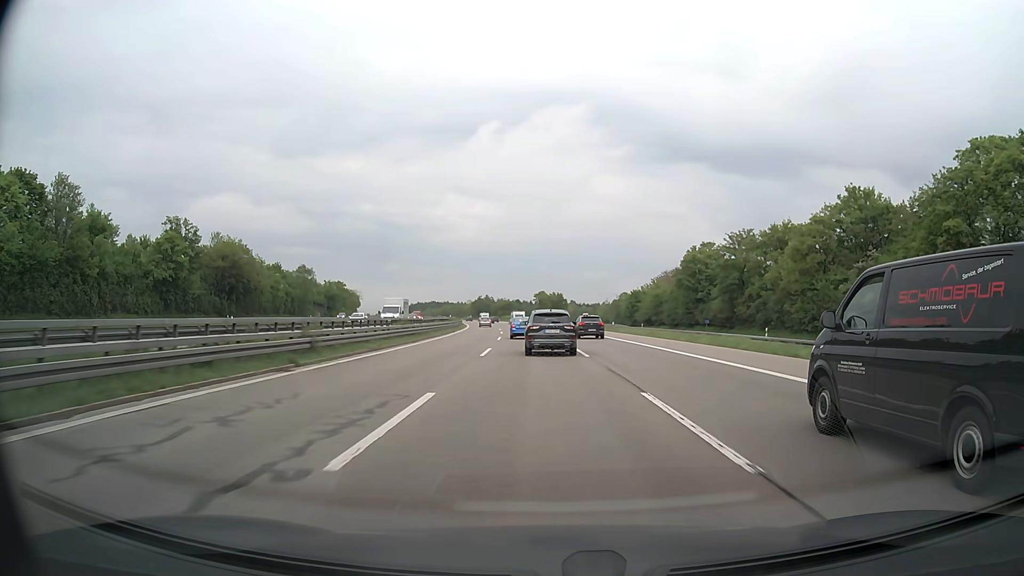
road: motorway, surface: asphalt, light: Day
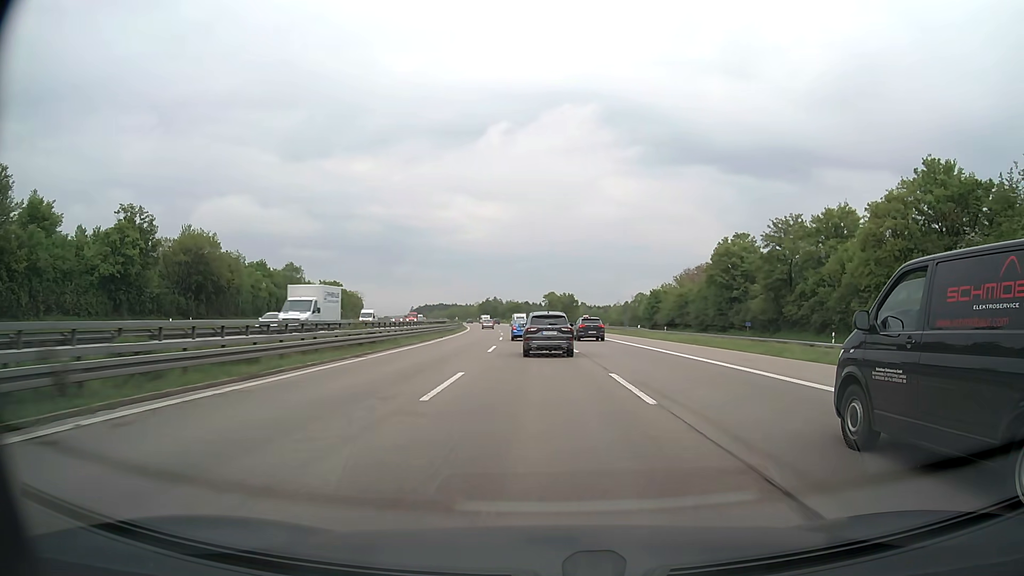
(-0.1, +13.1) m; -1°
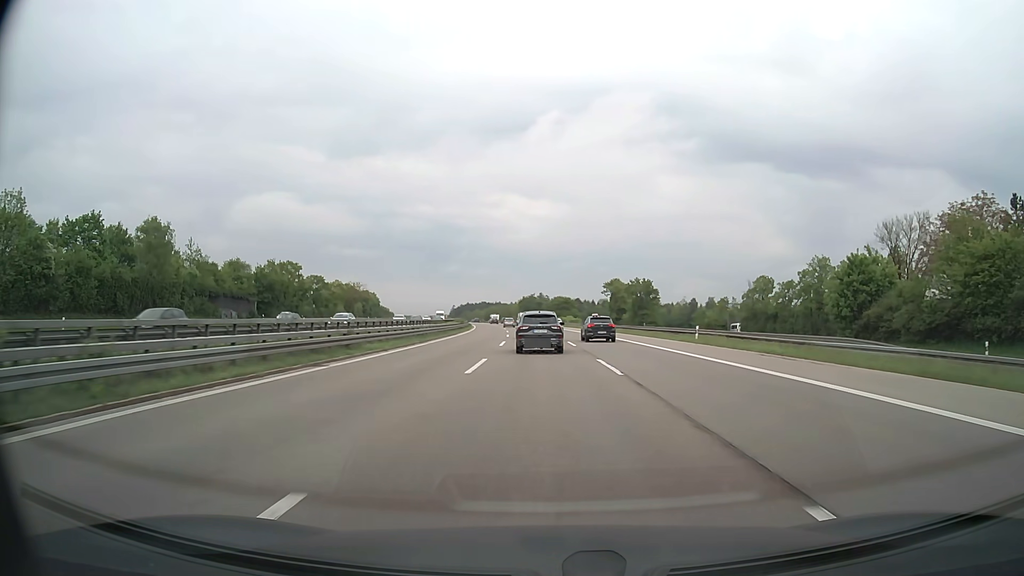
(-2.3, +66.7) m; -4°
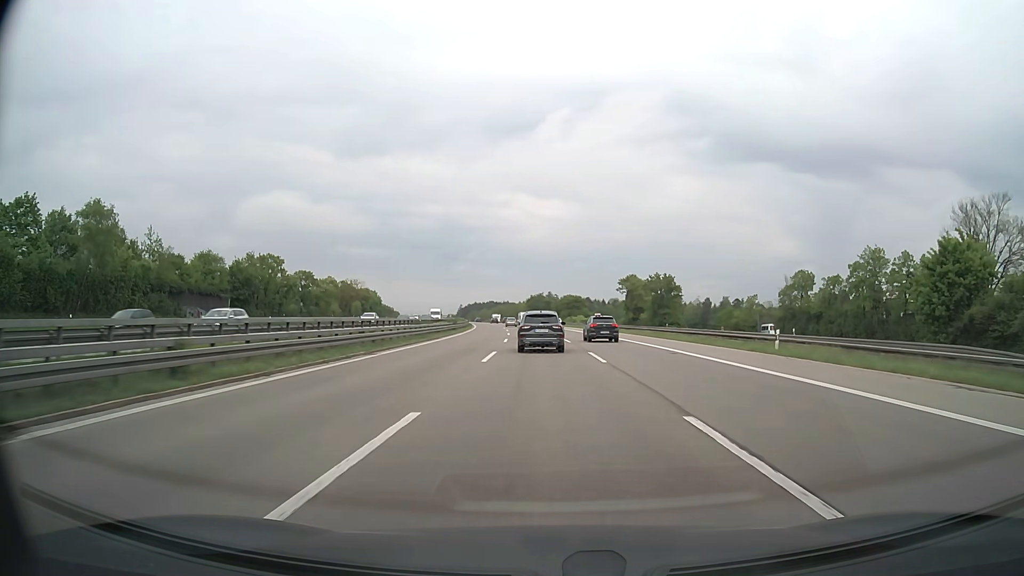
(-0.1, +13.4) m; -1°
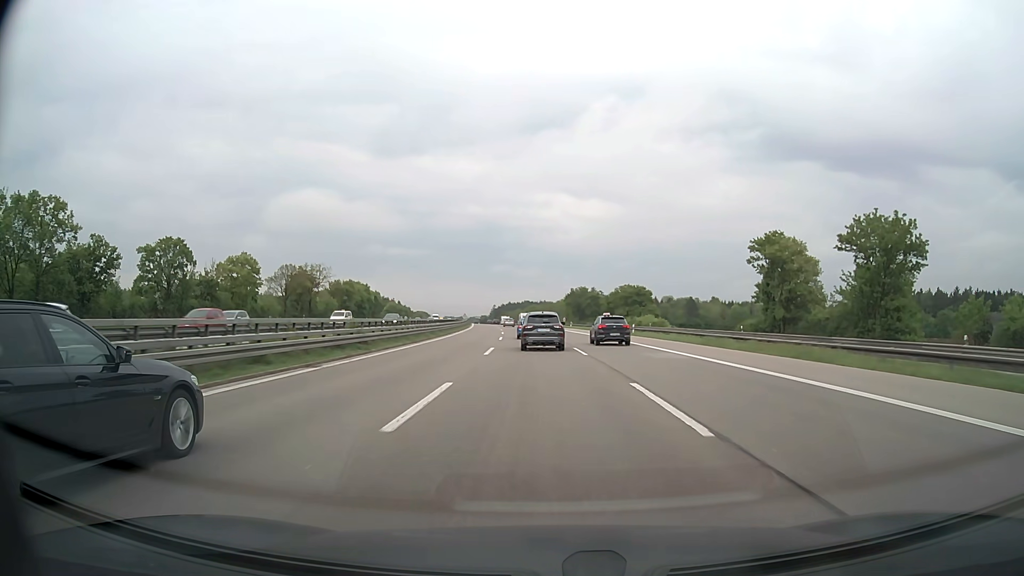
(-1.9, +67.4) m; -3°
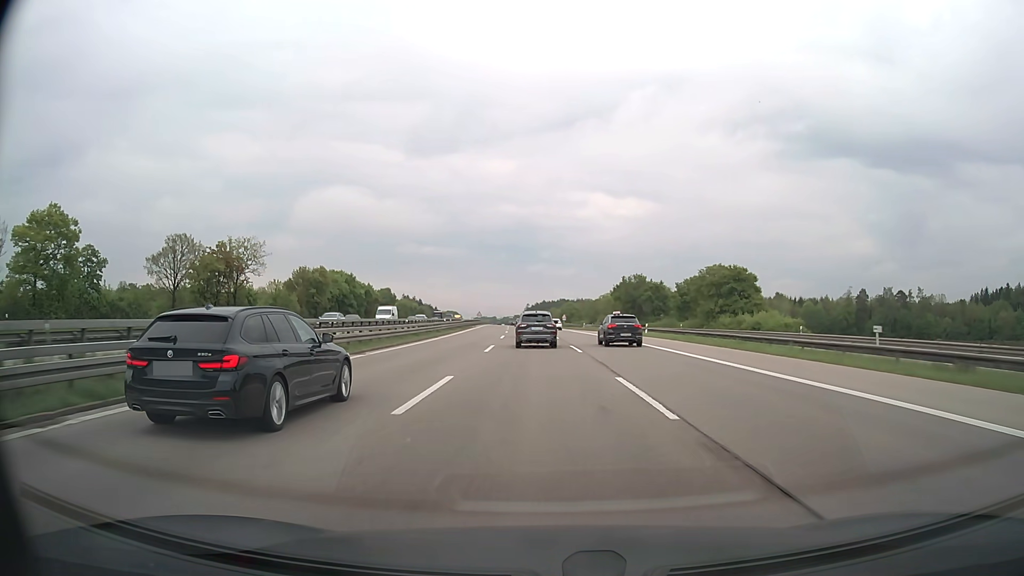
(-1.4, +52.7) m; -3°
